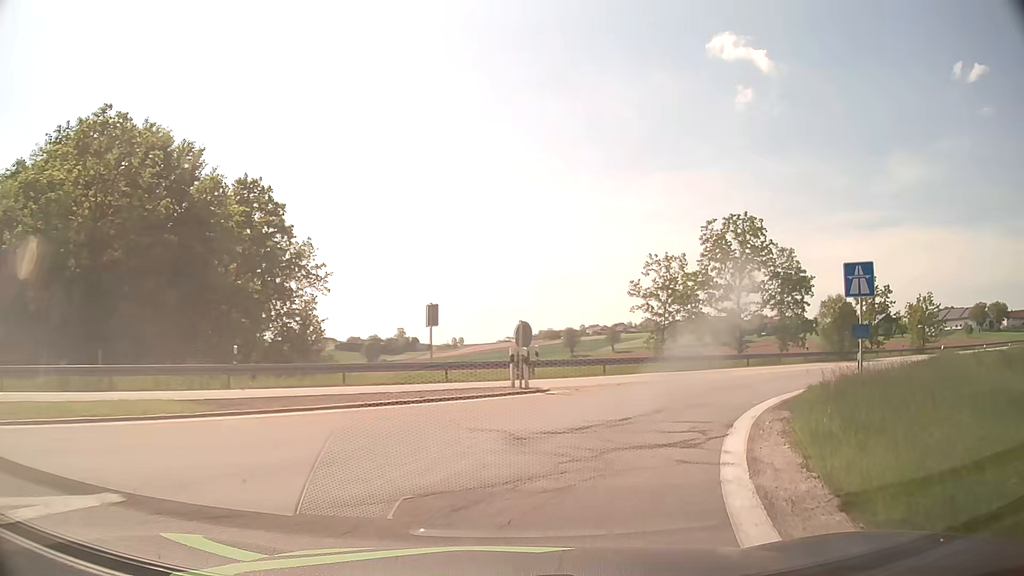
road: motorway_link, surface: asphalt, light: Day
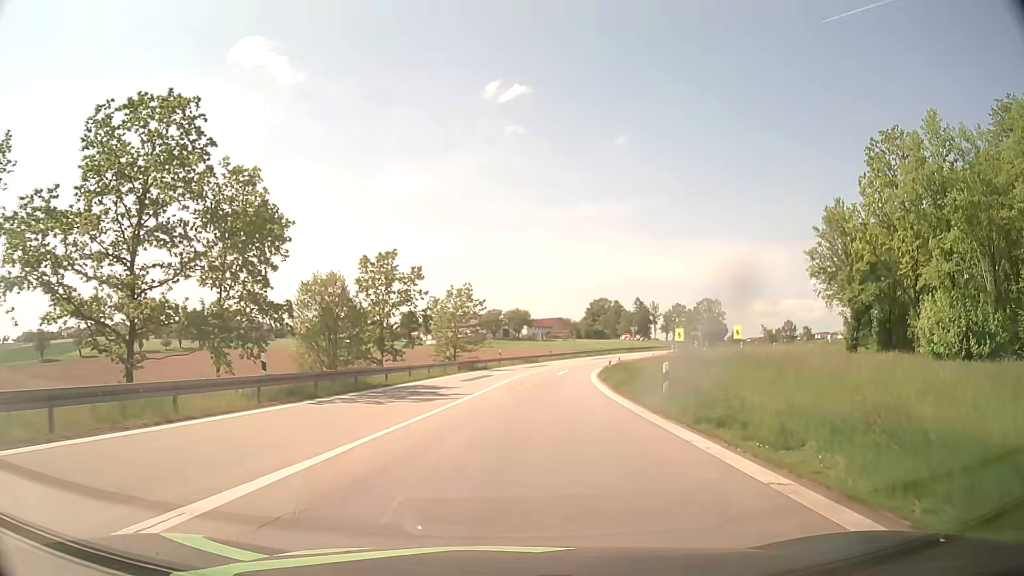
(+11.8, +26.1) m; +45°
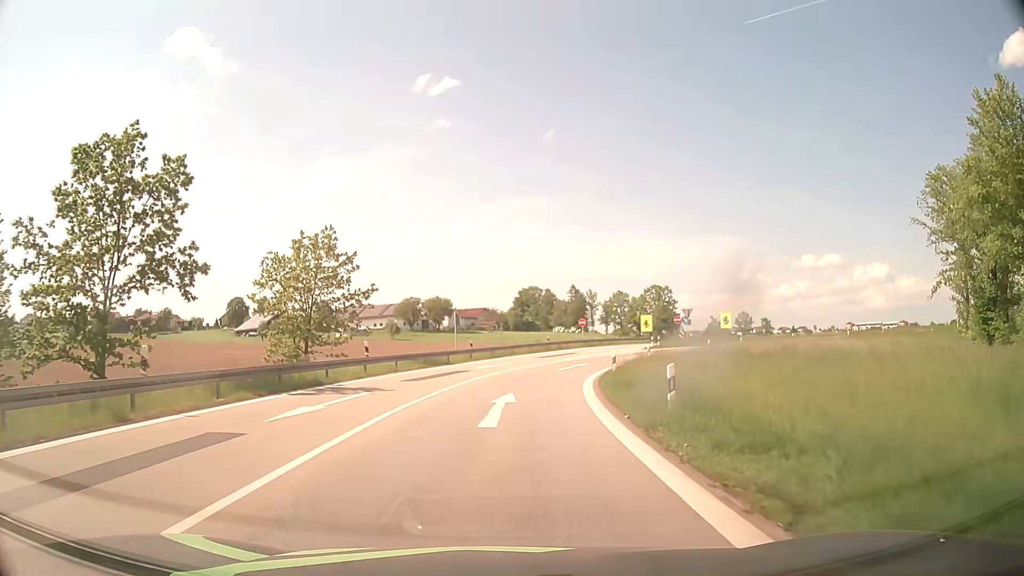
(+2.0, +29.0) m; +6°
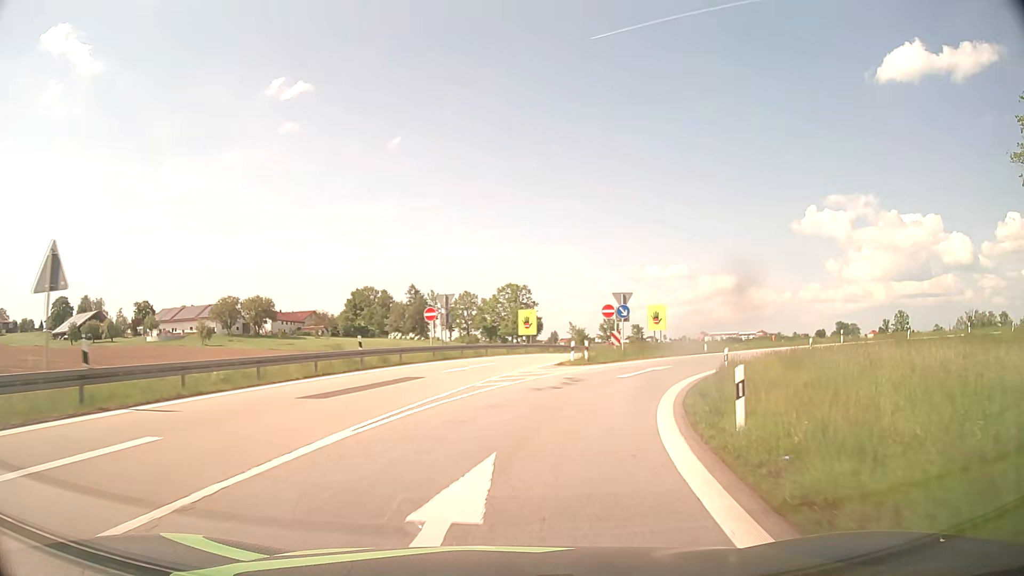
(+2.7, +31.0) m; +13°
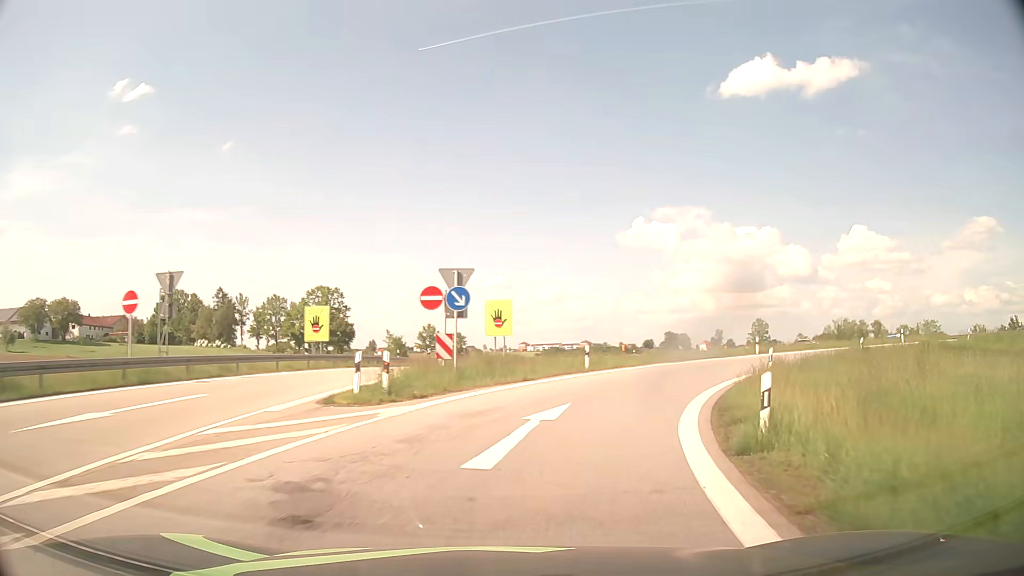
(+1.9, +15.8) m; +15°
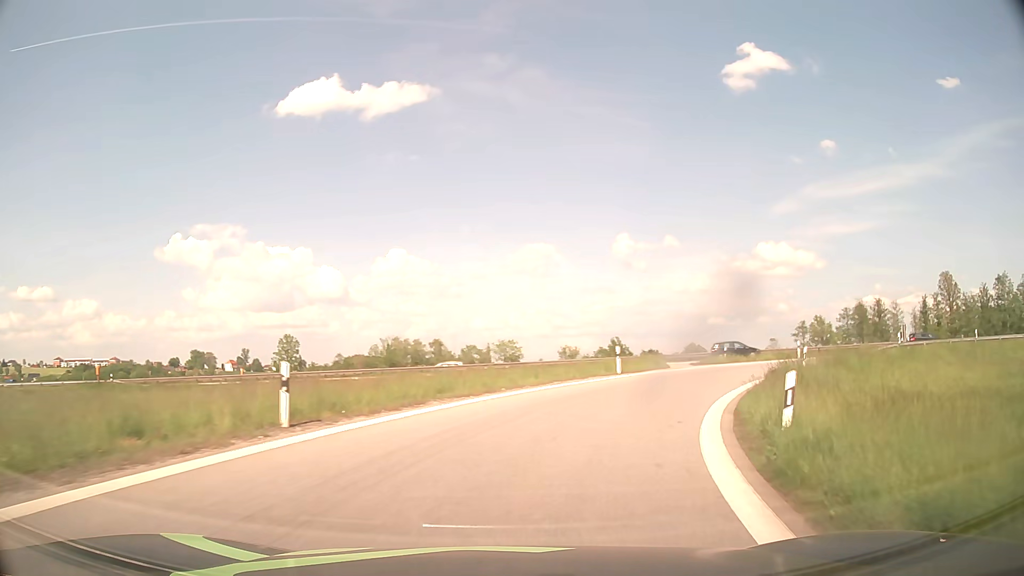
(+10.4, +29.0) m; +40°
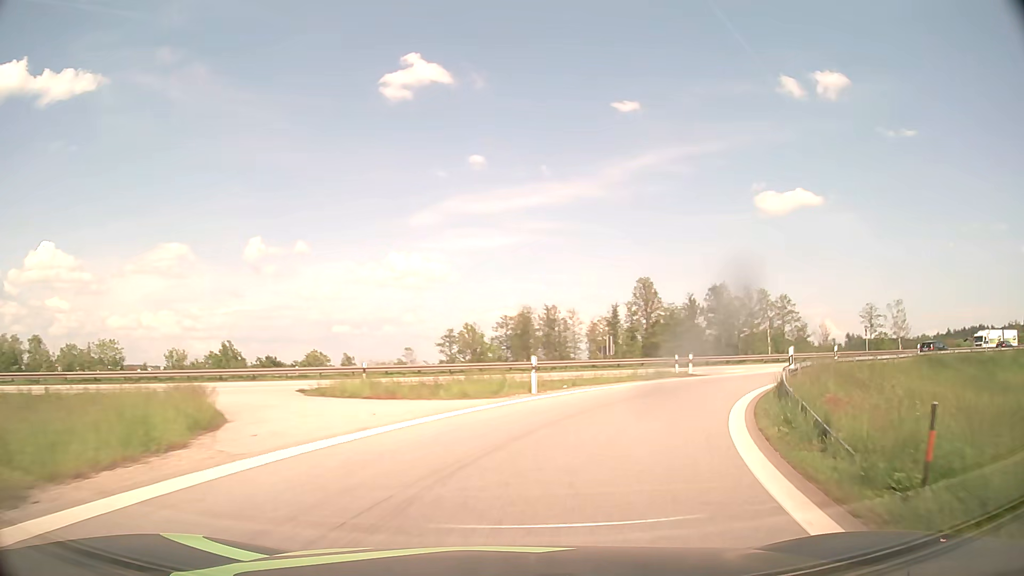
(+6.1, +22.0) m; +32°
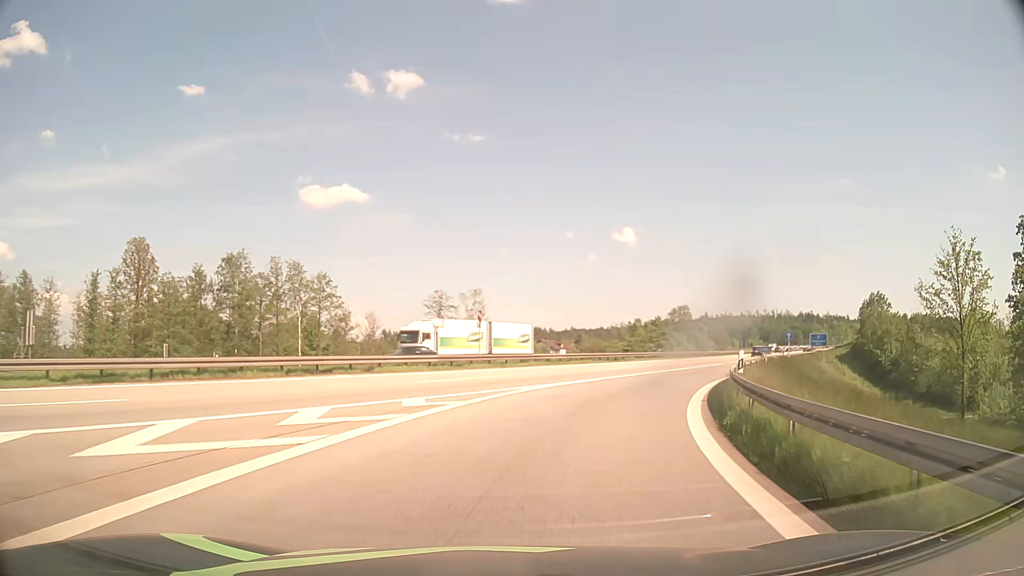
(+10.9, +28.1) m; +40°
(+1, +10) (+3, +20) (+7, +29) (+12, +38) (+16, +47) (+21, +55) (+26, +64) (+31, +73) (+35, +82) (+40, +91) m
